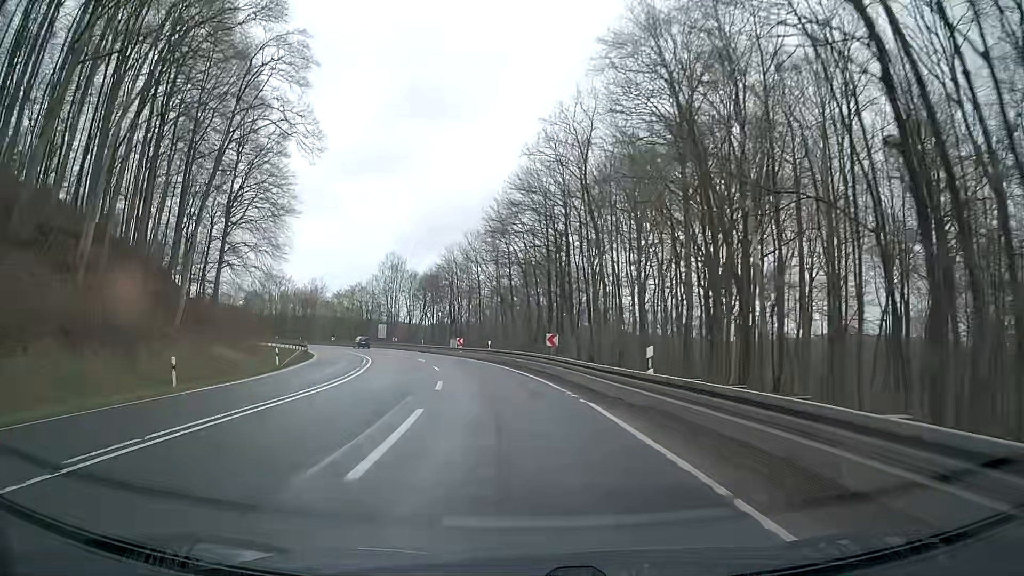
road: primary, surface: asphalt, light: Day
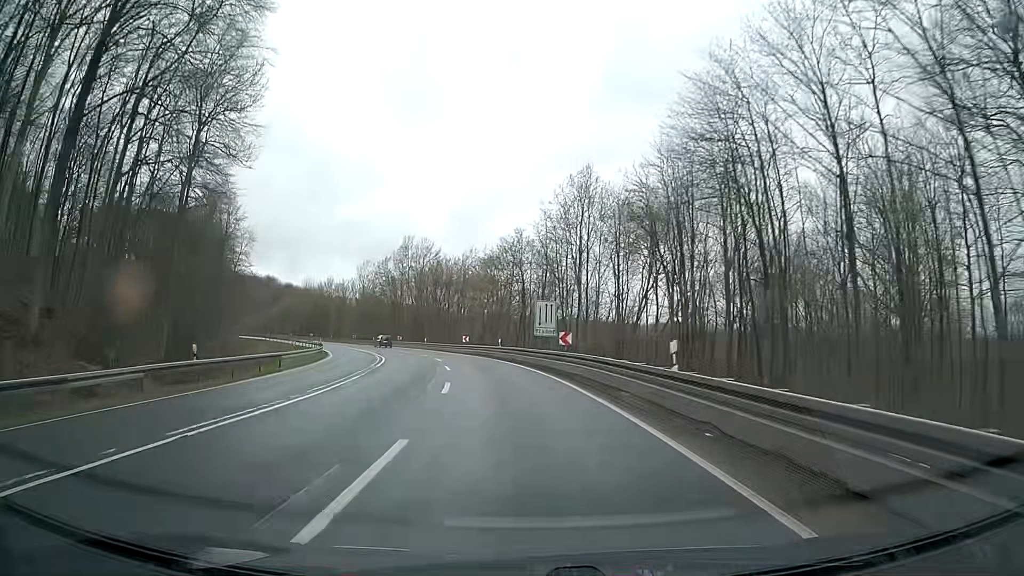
(-10.3, +61.7) m; -19°
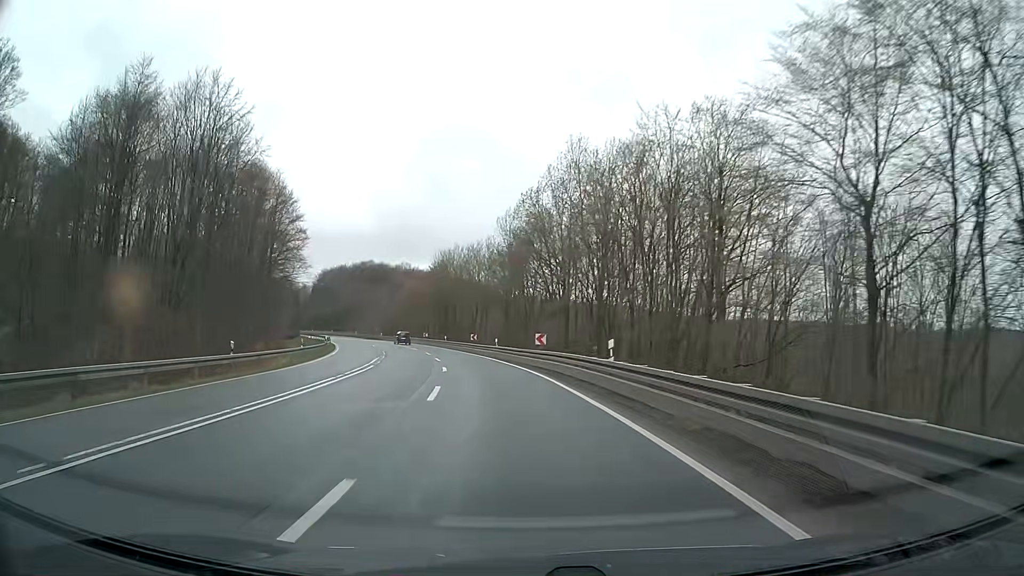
(-9.1, +62.0) m; -17°
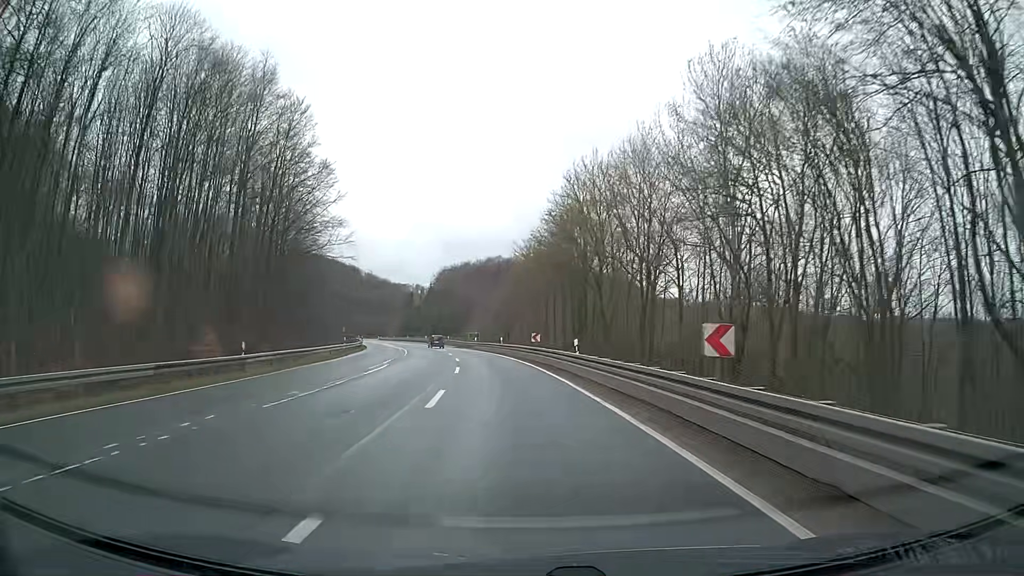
(-5.6, +49.8) m; -12°
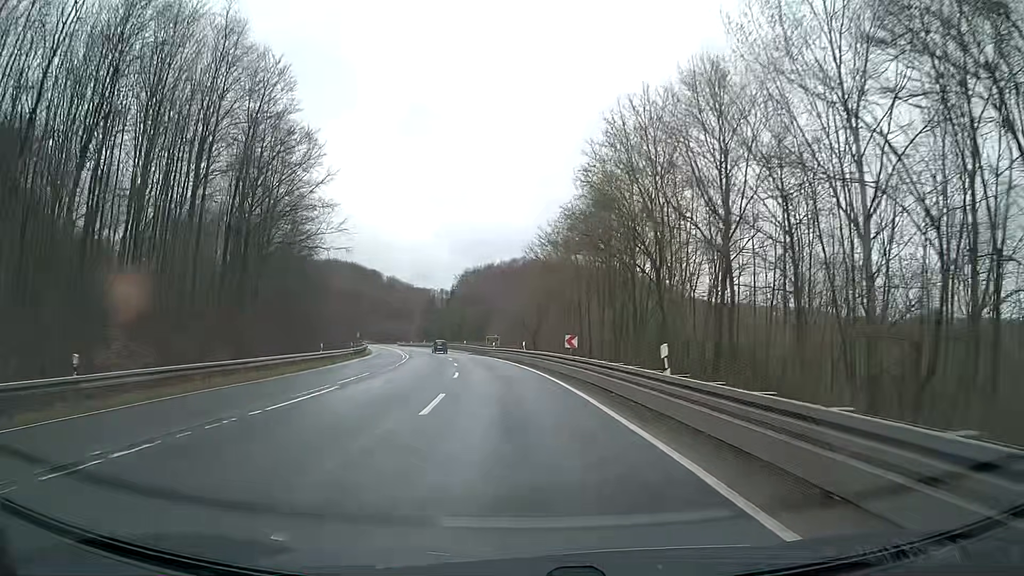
(-0.2, +12.5) m; -2°
(0, +10) (-1, +20) (-1, +30) (-2, +40) (-4, +50) (-5, +60) (-7, +70) (-9, +79) (-11, +89) (-14, +99) m
